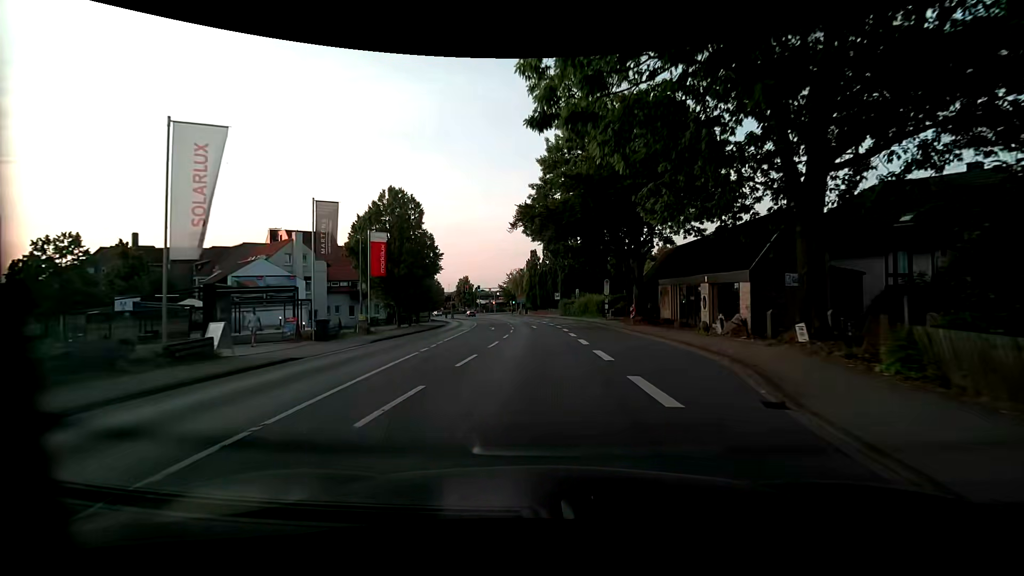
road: primary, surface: asphalt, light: Day
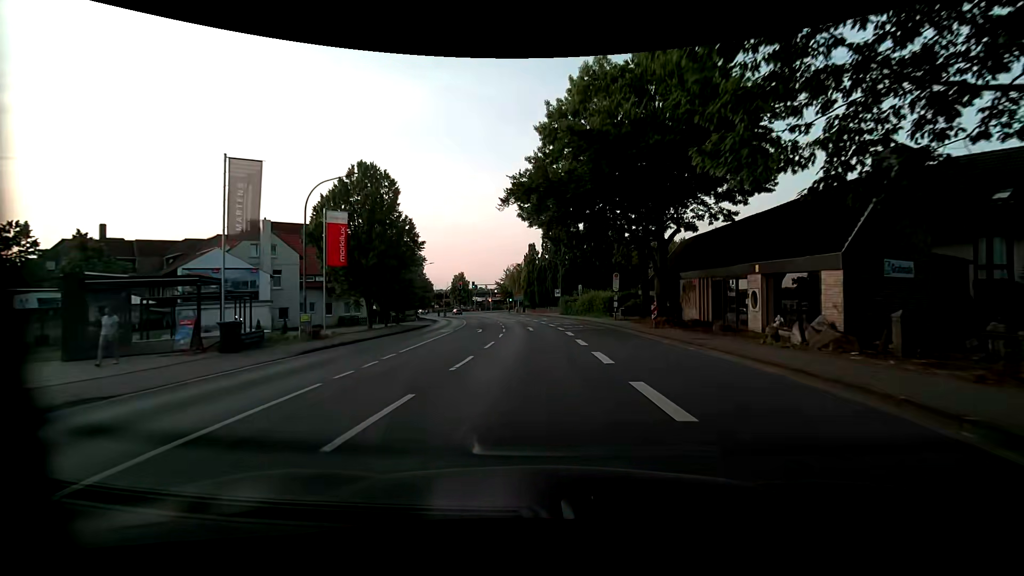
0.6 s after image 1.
(0.0, +7.0) m; 0°
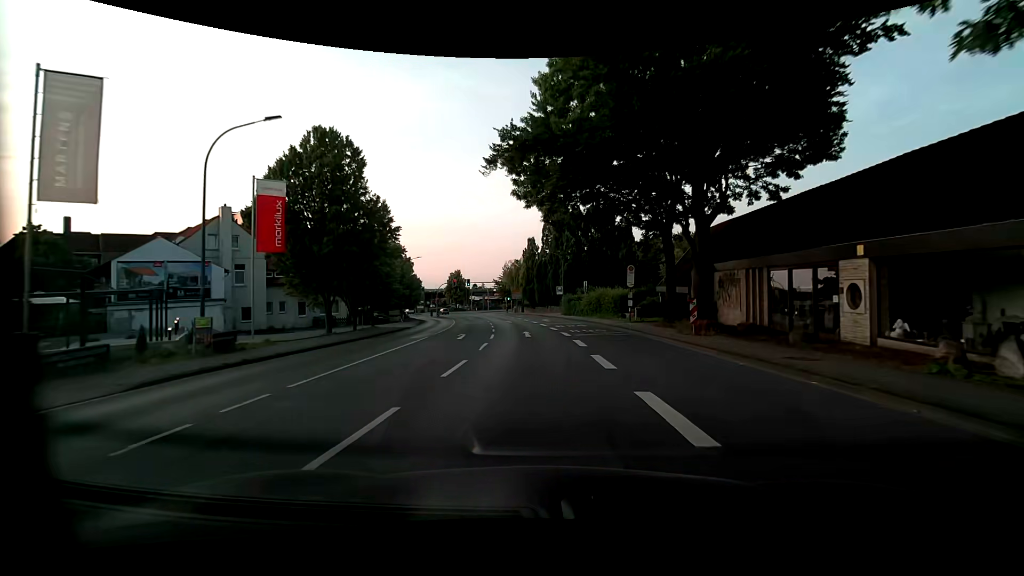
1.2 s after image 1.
(0.0, +7.1) m; 0°
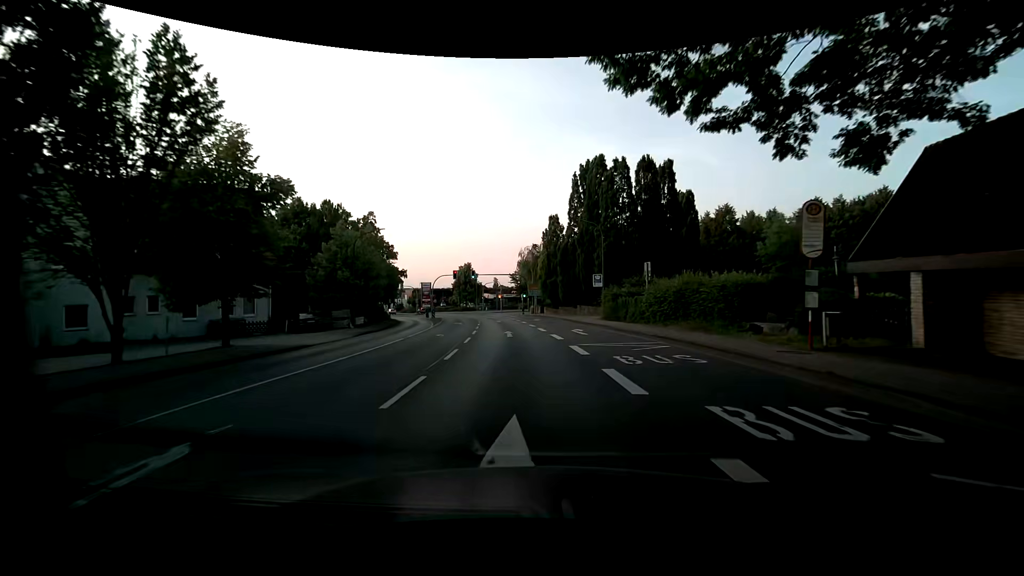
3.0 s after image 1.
(-0.3, +21.4) m; -3°
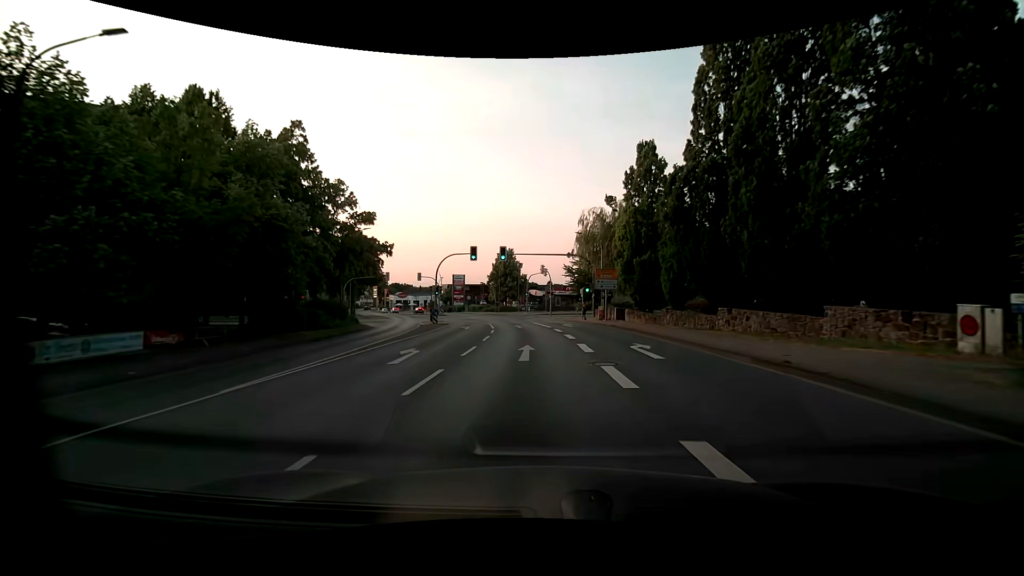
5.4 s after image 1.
(-1.5, +29.5) m; -6°
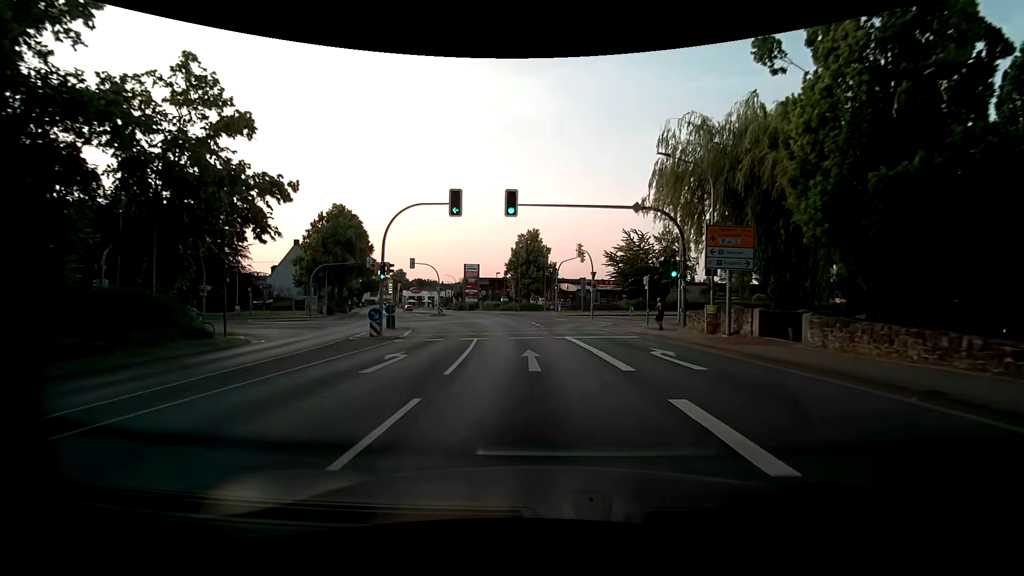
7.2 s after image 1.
(-0.7, +22.0) m; -4°
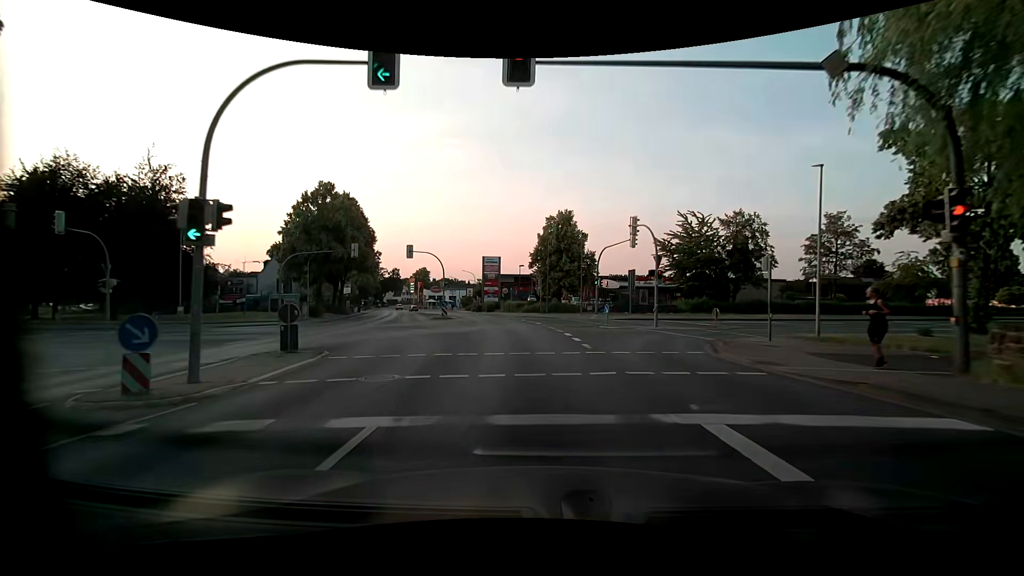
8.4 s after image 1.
(-0.3, +14.6) m; -3°
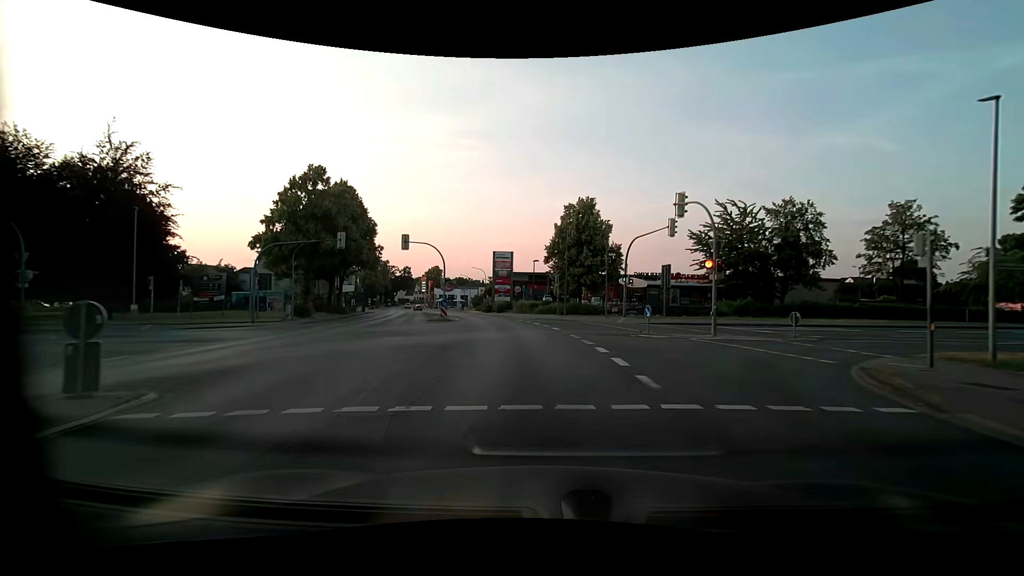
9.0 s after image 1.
(-0.1, +7.3) m; -2°
(0, +10) (-1, +20) (-2, +30) (-4, +40) (-6, +49) (-9, +59) (-12, +69) (-15, +78) (-18, +88) (-21, +97) m
